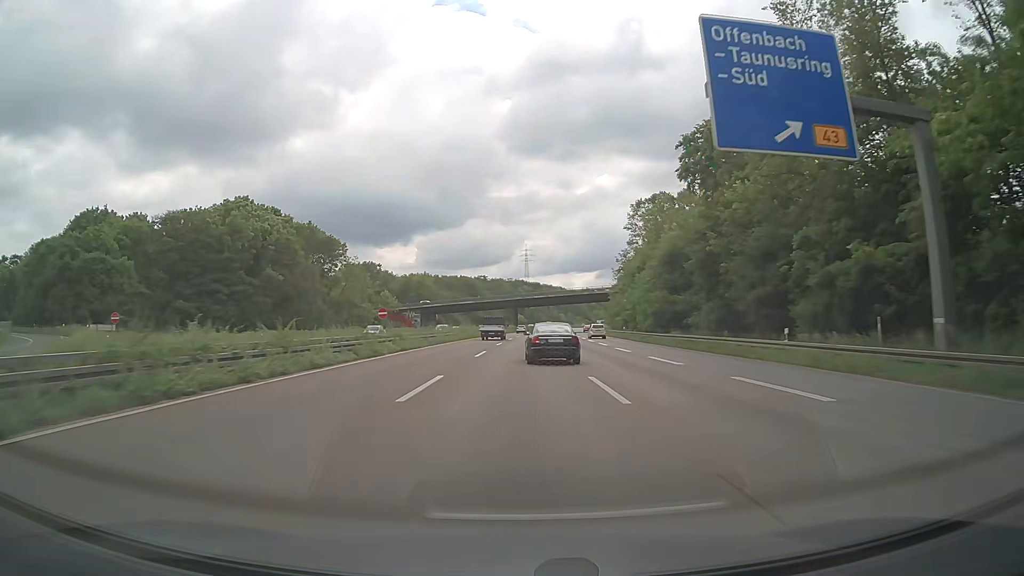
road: motorway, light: Day
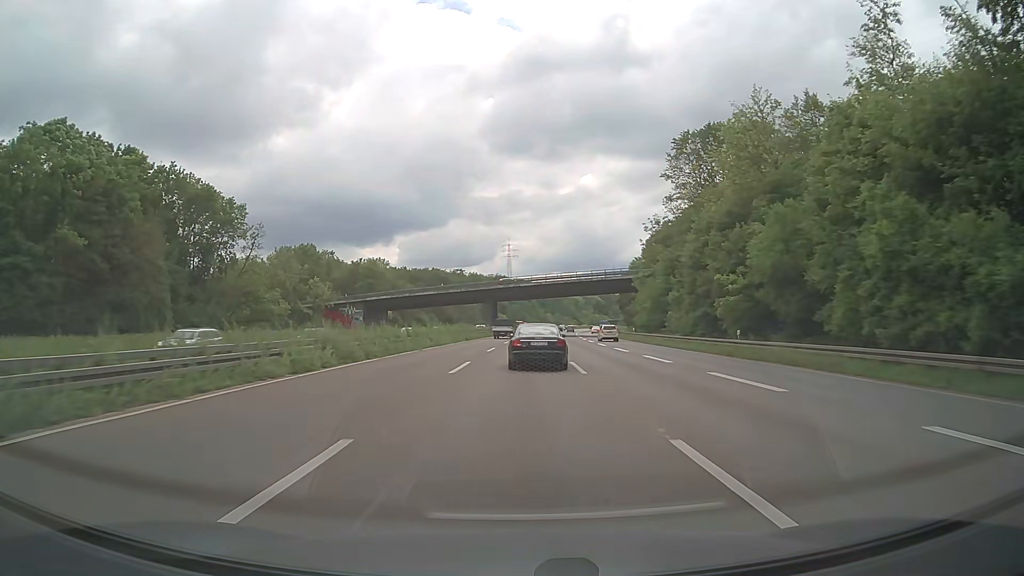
(+0.5, +45.3) m; +1°
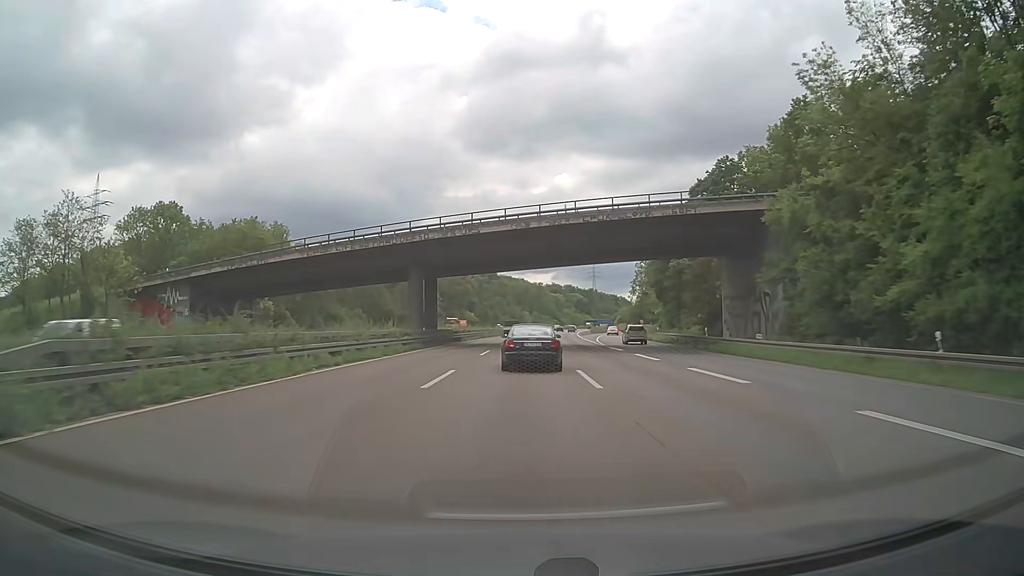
(+1.2, +58.1) m; +2°
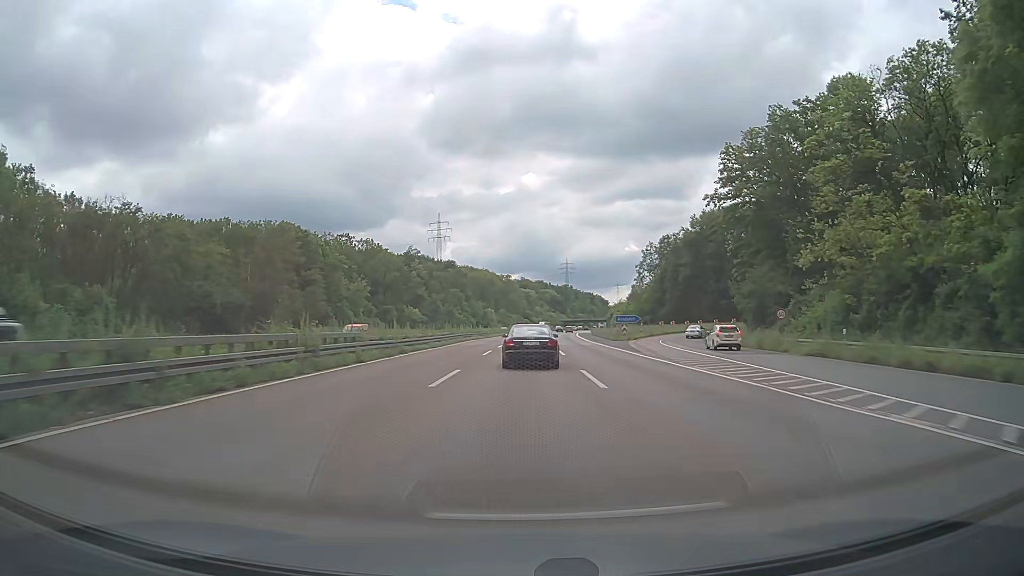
(+1.7, +70.6) m; +3°
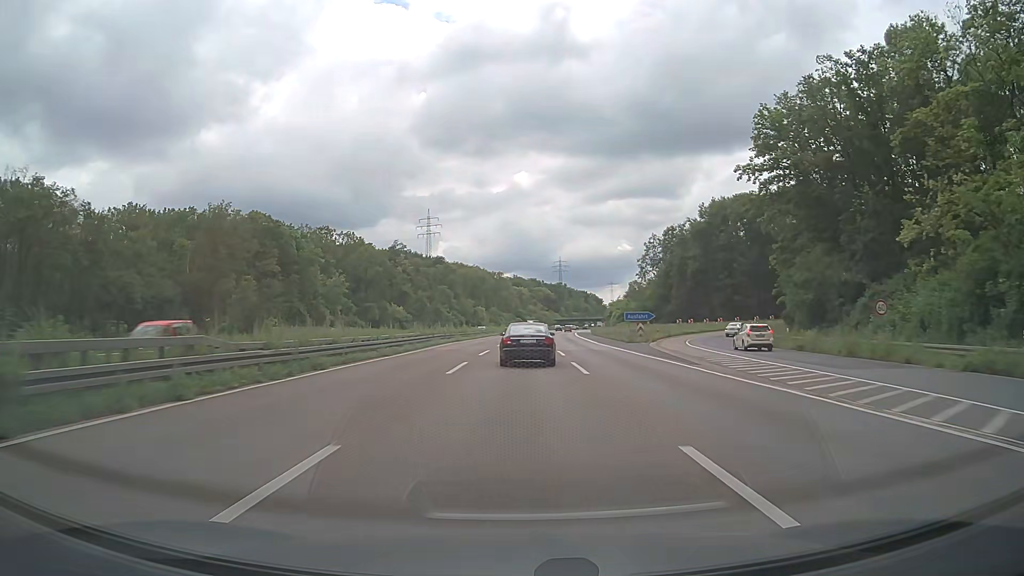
(+0.1, +13.9) m; +1°
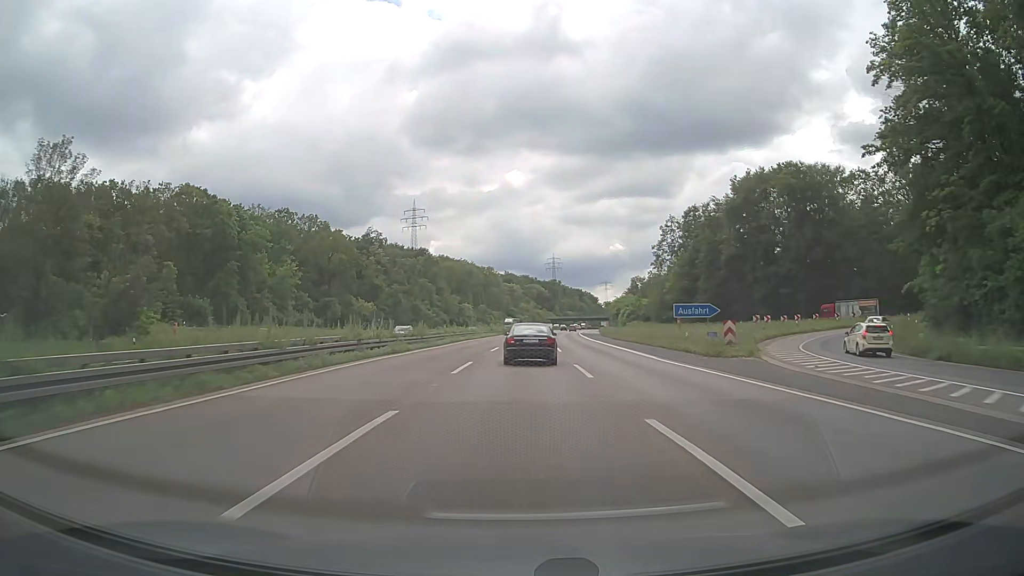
(+0.2, +27.7) m; +1°
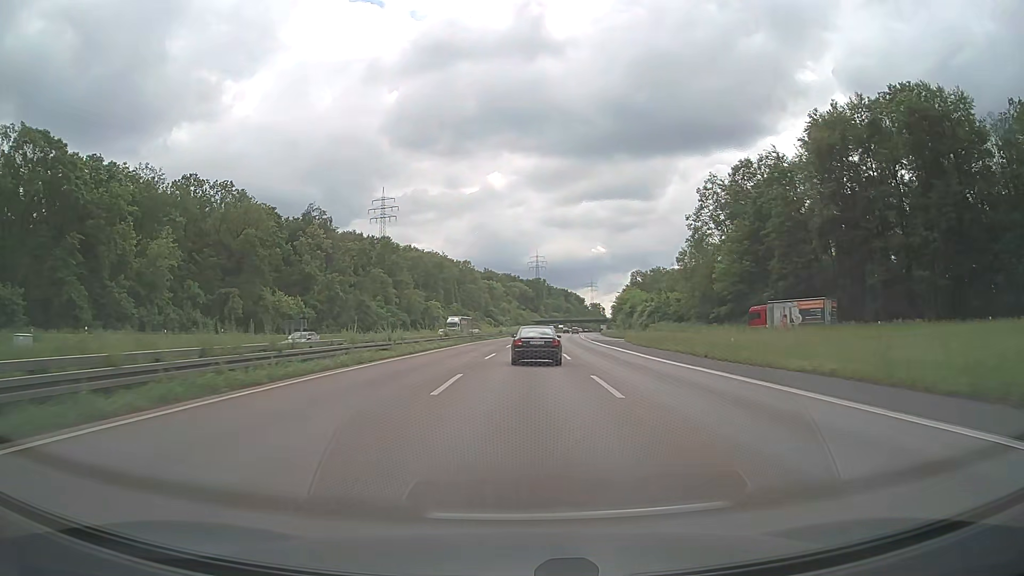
(+0.5, +41.5) m; +1°
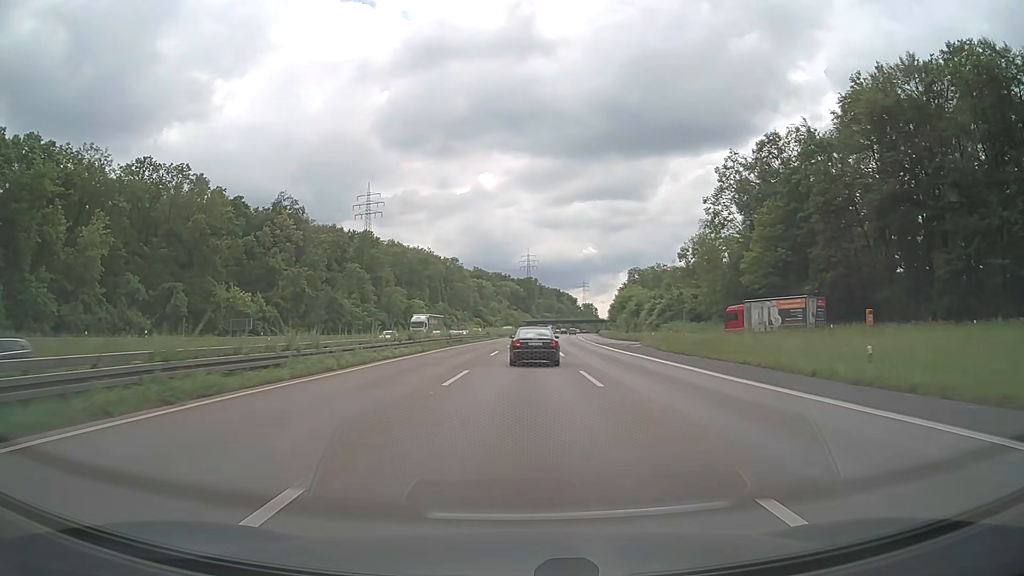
(+0.1, +14.2) m; +1°
(0, +10) (0, +20) (0, +30) (+1, +40) (+1, +50) (+1, +60) (+2, +70) (+2, +80) (+3, +90) (+3, +100) m
